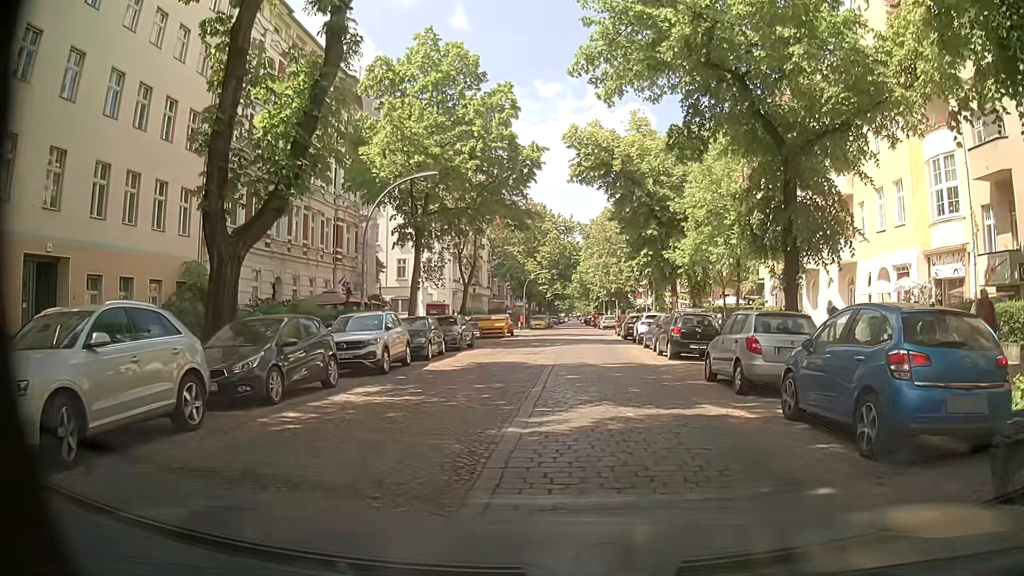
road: residential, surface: sett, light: Day
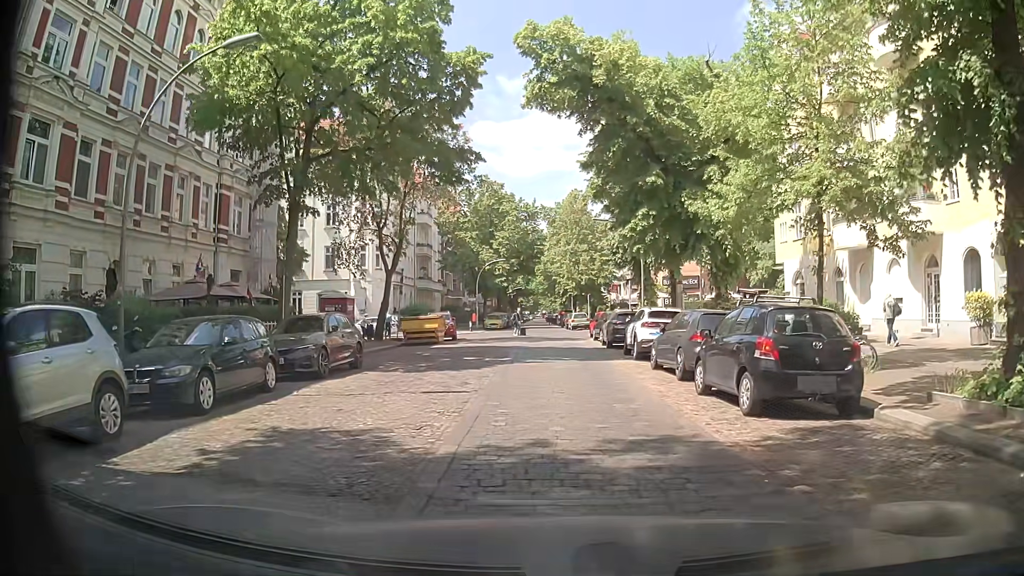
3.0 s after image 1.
(+0.1, +12.3) m; 0°
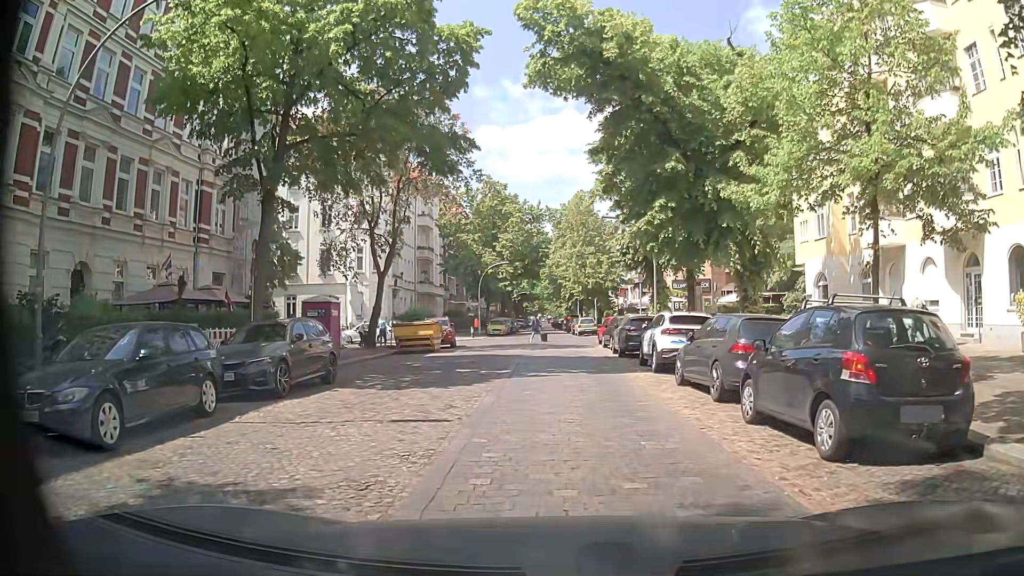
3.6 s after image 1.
(0.0, +2.6) m; 0°
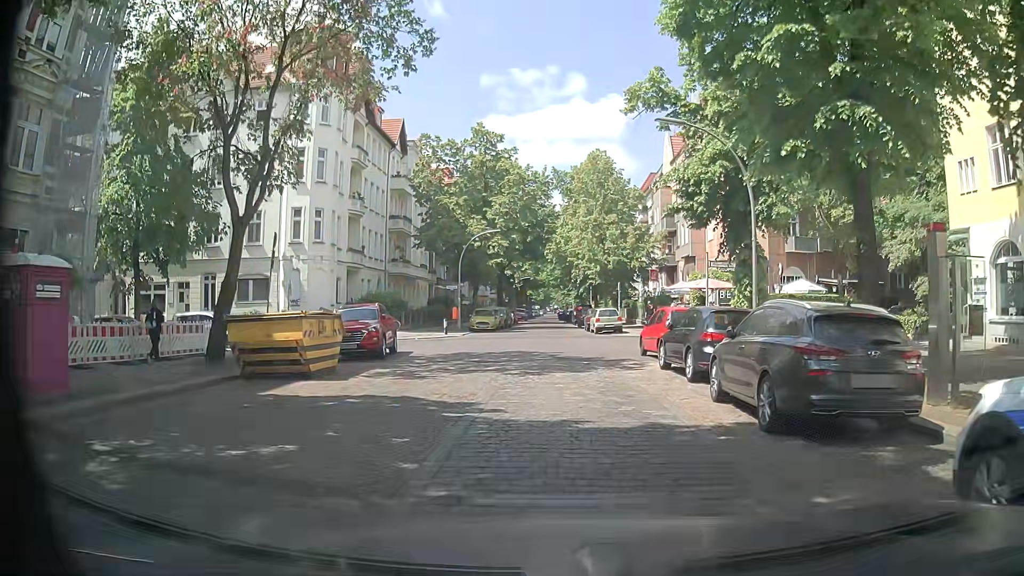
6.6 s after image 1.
(-0.1, +15.7) m; -1°
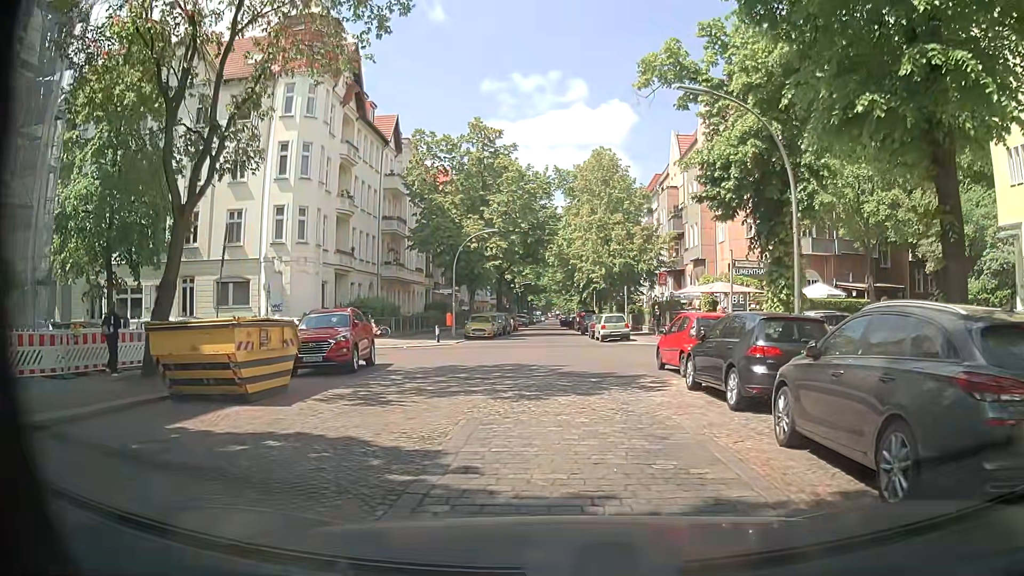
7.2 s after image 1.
(0.0, +3.0) m; -2°
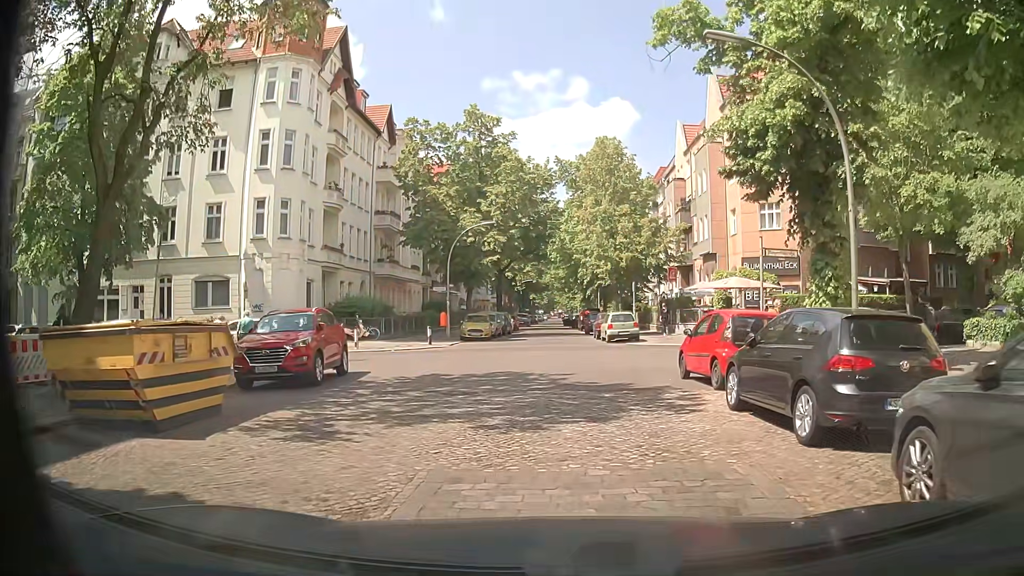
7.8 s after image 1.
(0.0, +2.8) m; +1°
